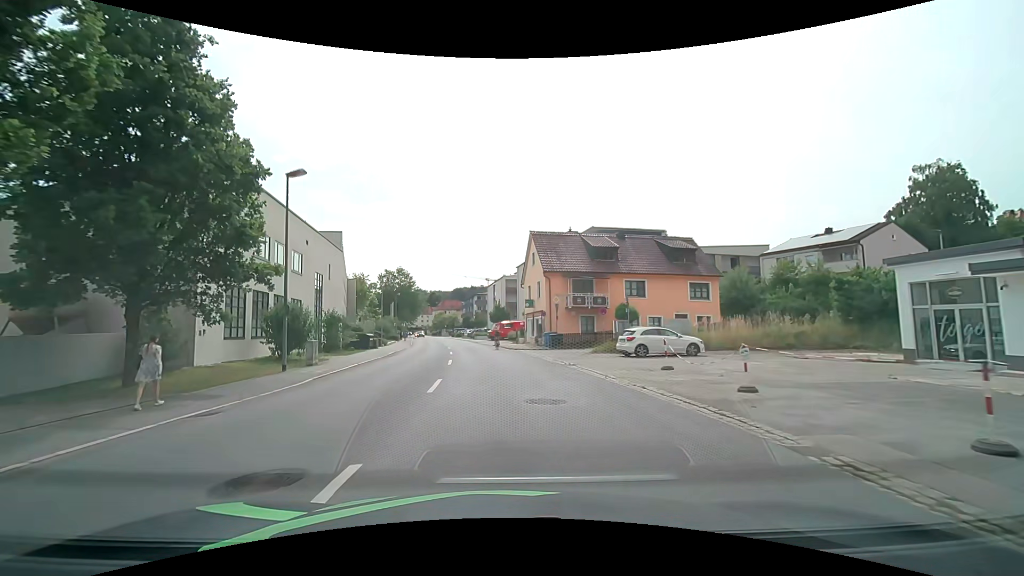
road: tertiary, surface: asphalt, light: Day
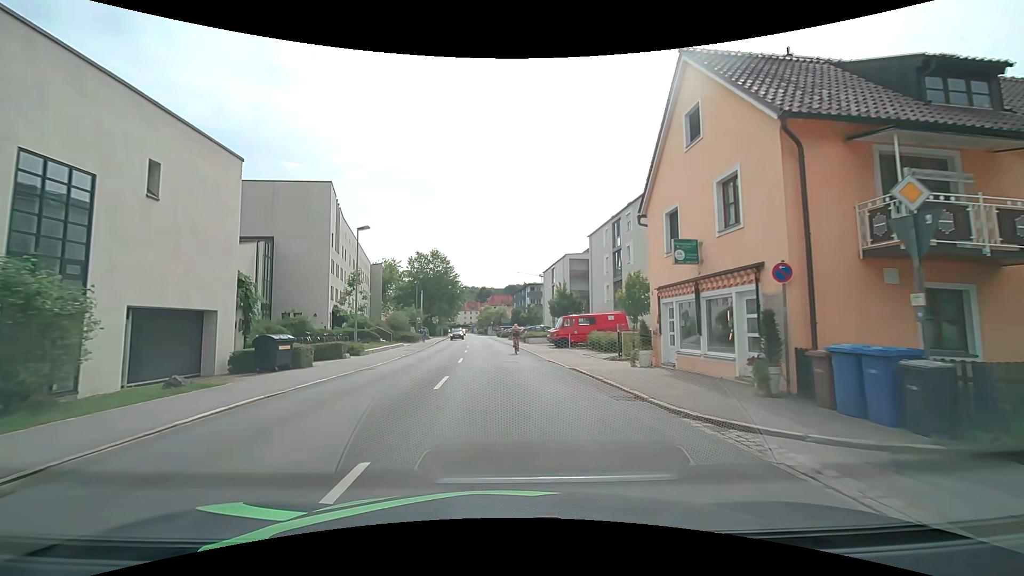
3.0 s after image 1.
(-1.4, +27.2) m; -6°
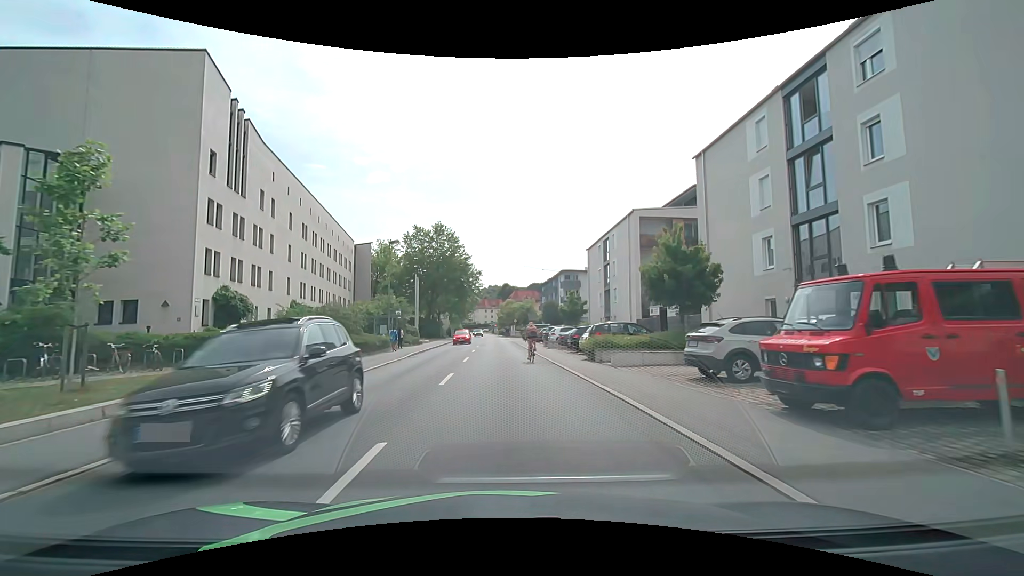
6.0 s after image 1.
(-0.9, +26.2) m; -3°
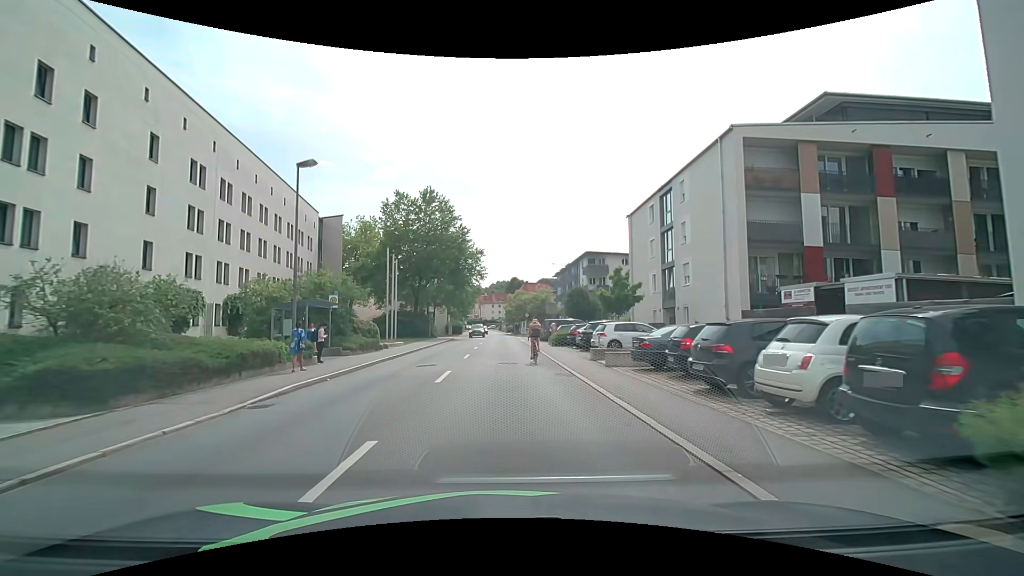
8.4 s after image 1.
(0.0, +18.0) m; -1°
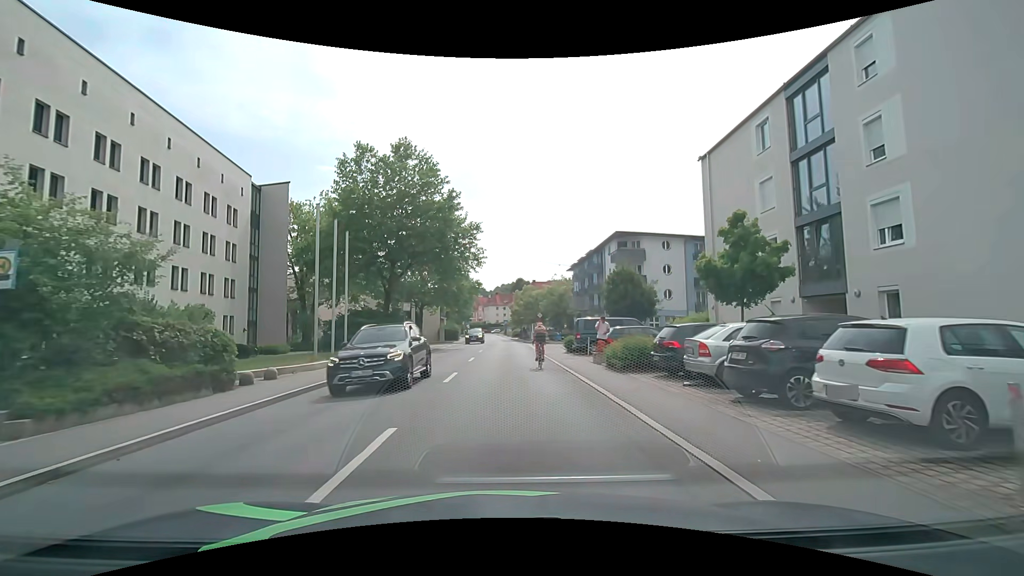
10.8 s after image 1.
(-0.1, +17.0) m; 0°
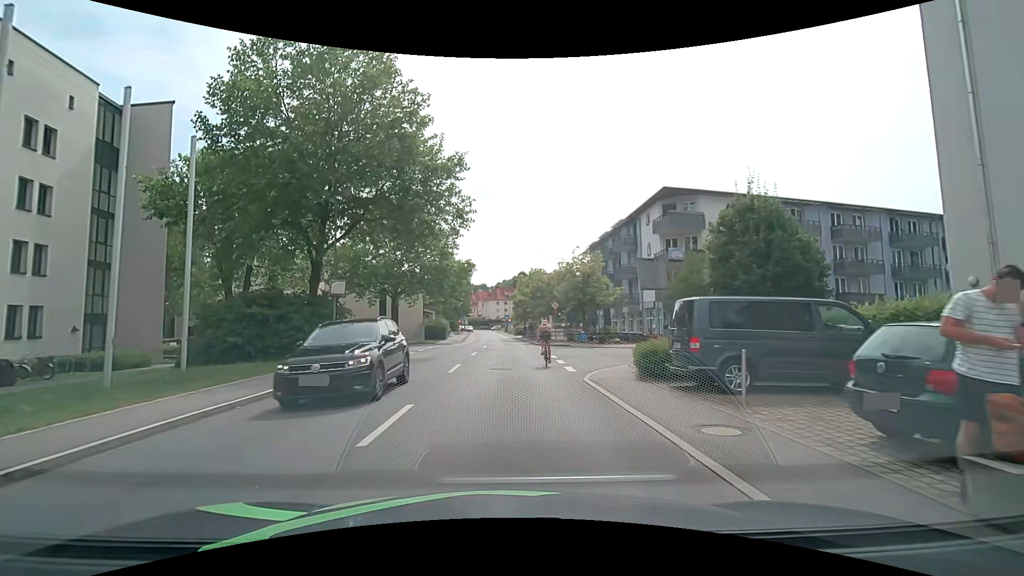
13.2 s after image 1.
(0.0, +16.3) m; -1°
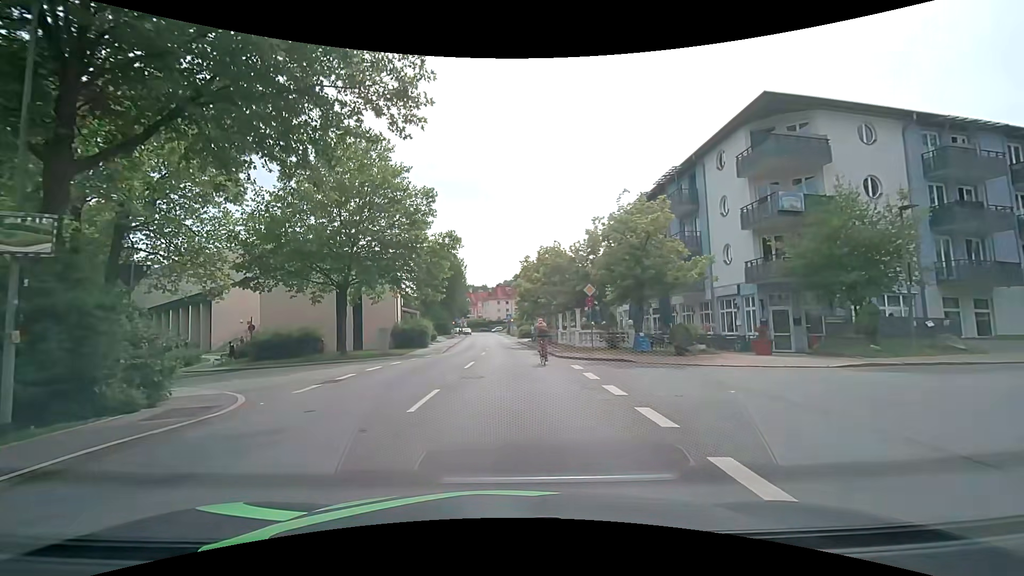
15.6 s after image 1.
(+0.2, +15.4) m; +2°
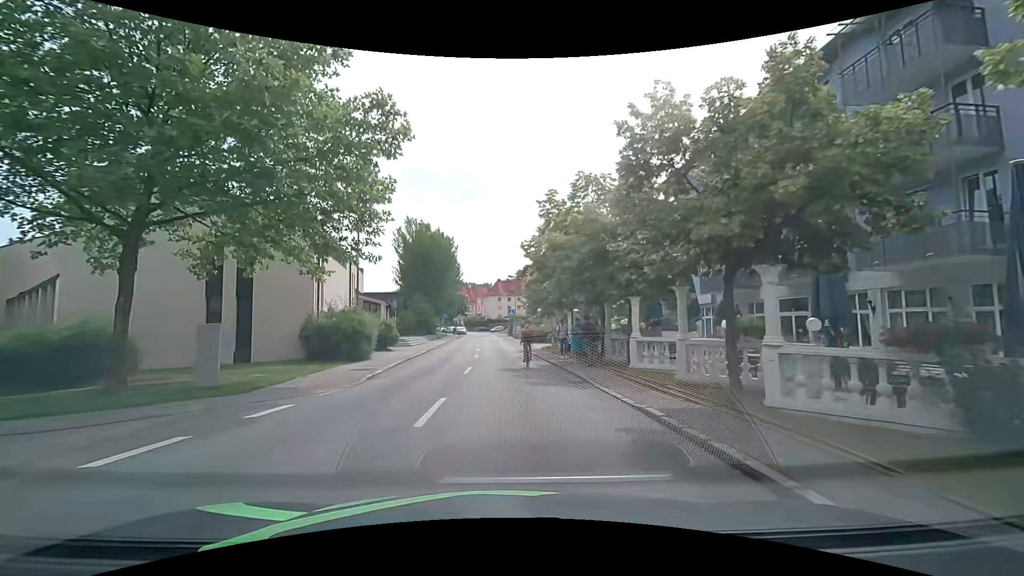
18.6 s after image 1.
(-0.4, +19.5) m; -1°
(0, +10) (0, +20) (0, +30) (-1, +40) (-1, +50) (-2, +60) (-2, +70) (-3, +80) (-3, +90) (-4, +100) m
